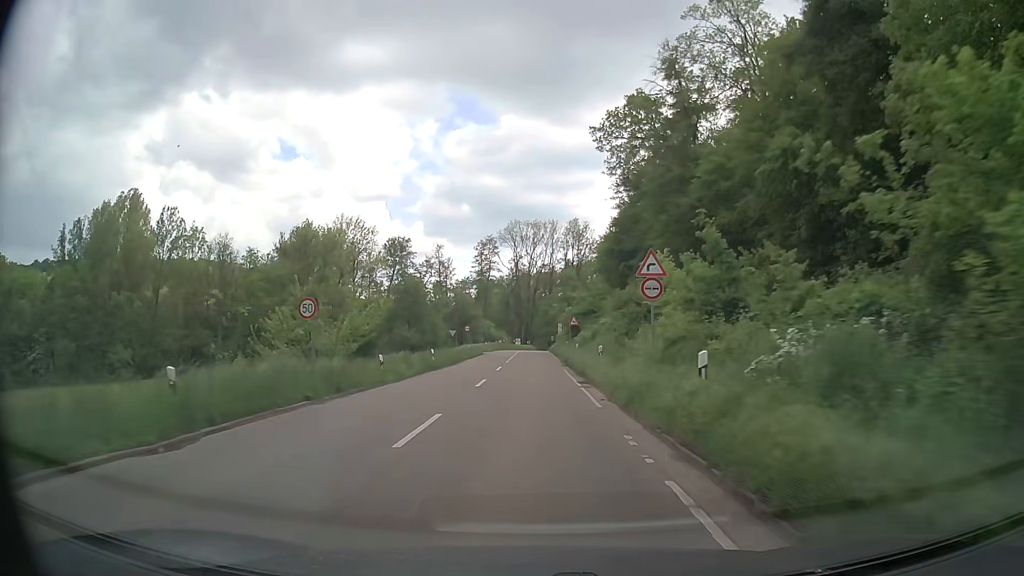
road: secondary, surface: asphalt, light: Day
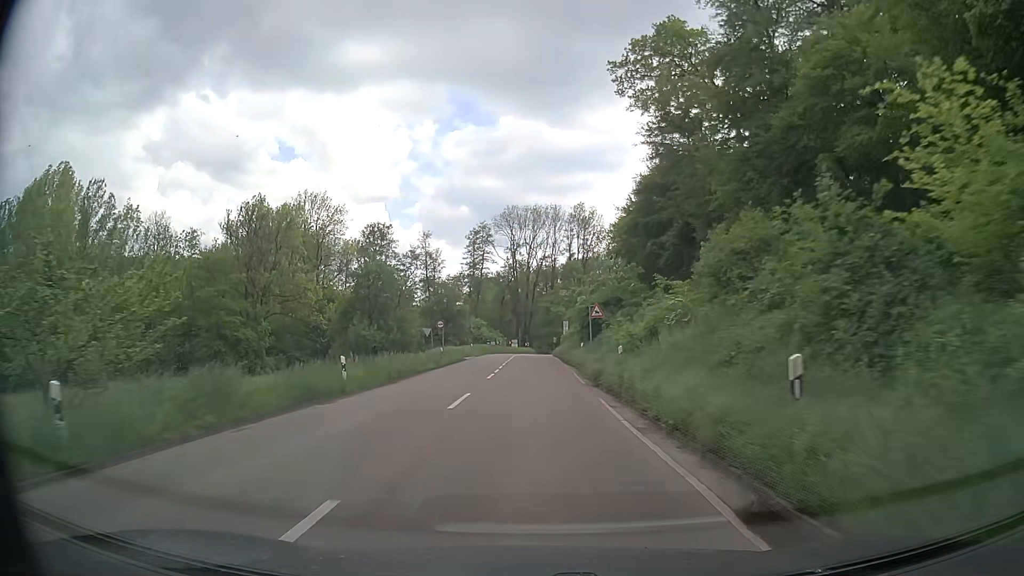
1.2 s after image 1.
(+0.1, +19.0) m; 0°
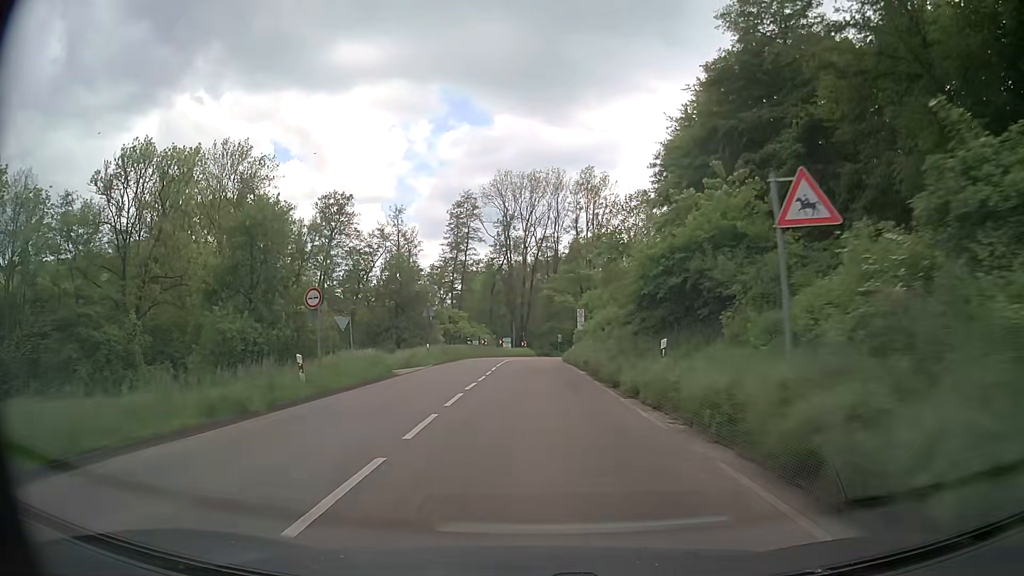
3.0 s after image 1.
(+0.1, +26.8) m; 0°
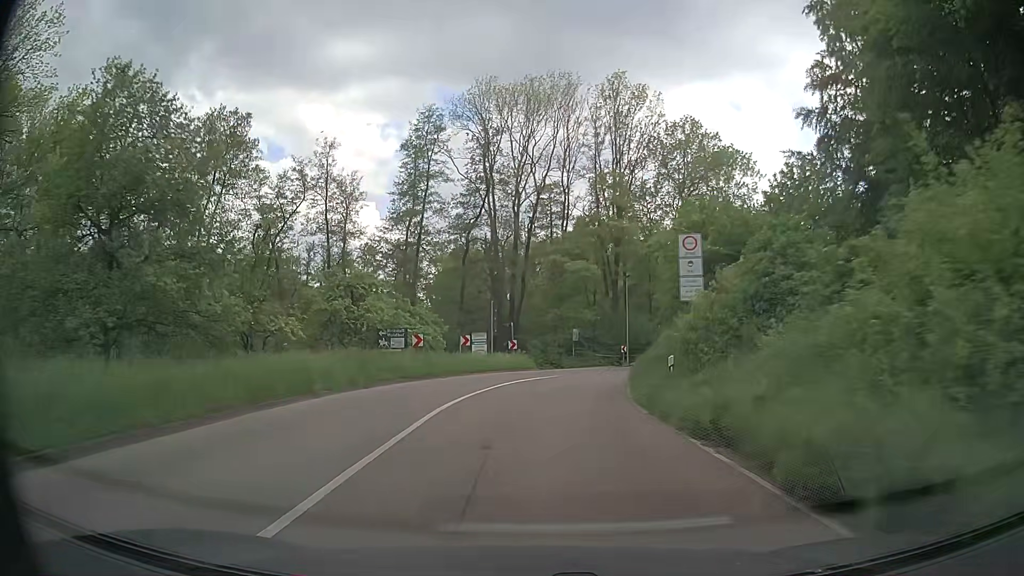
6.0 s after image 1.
(+0.3, +38.2) m; 0°
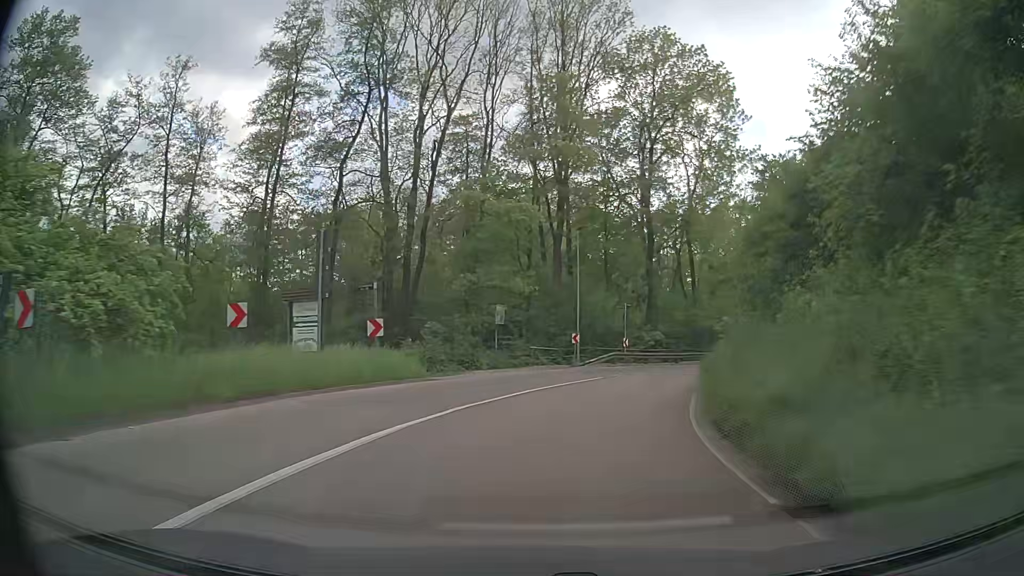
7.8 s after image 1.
(+1.0, +20.9) m; +7°
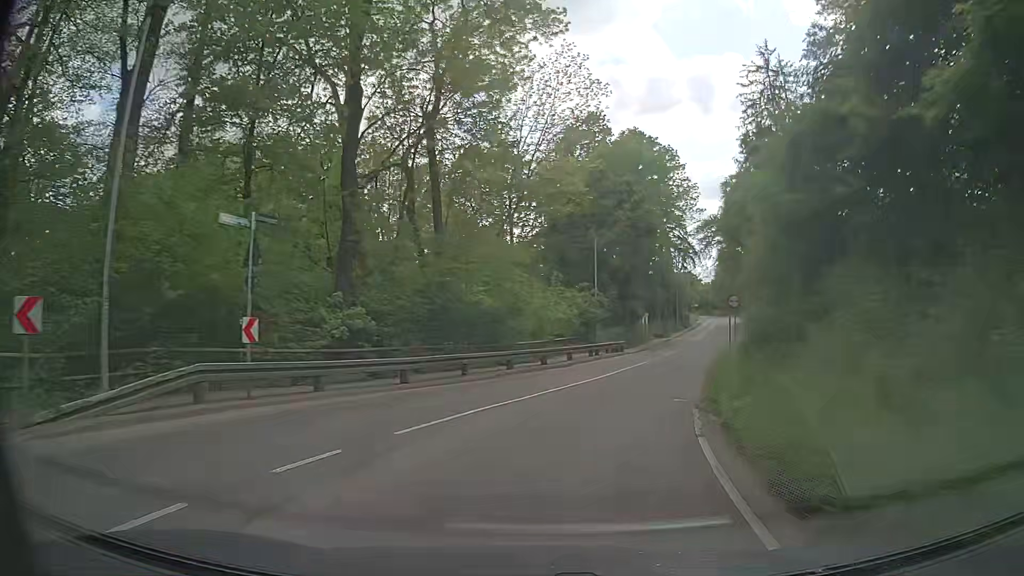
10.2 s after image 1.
(+5.3, +27.4) m; +23°
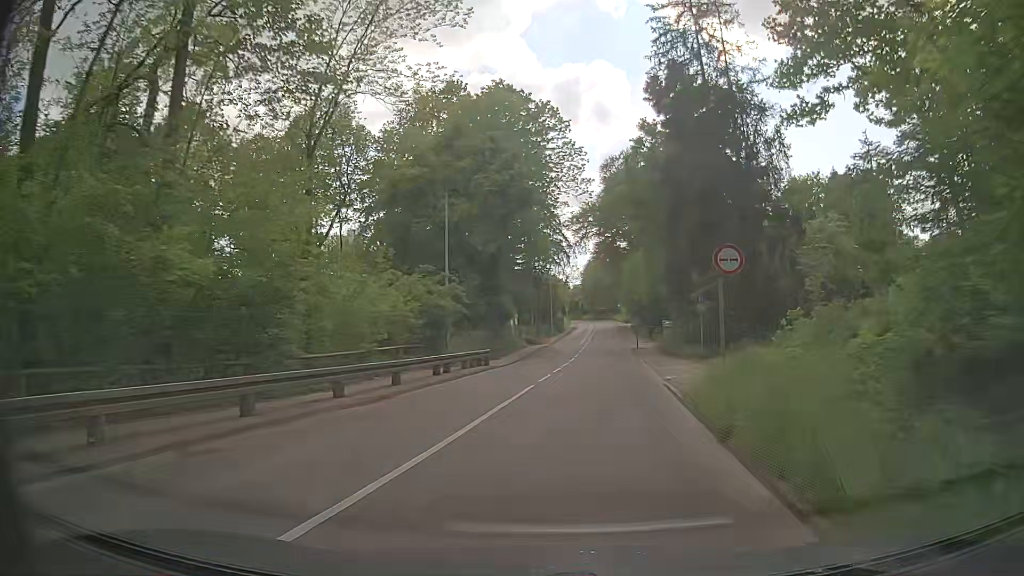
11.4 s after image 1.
(+1.6, +14.3) m; +12°
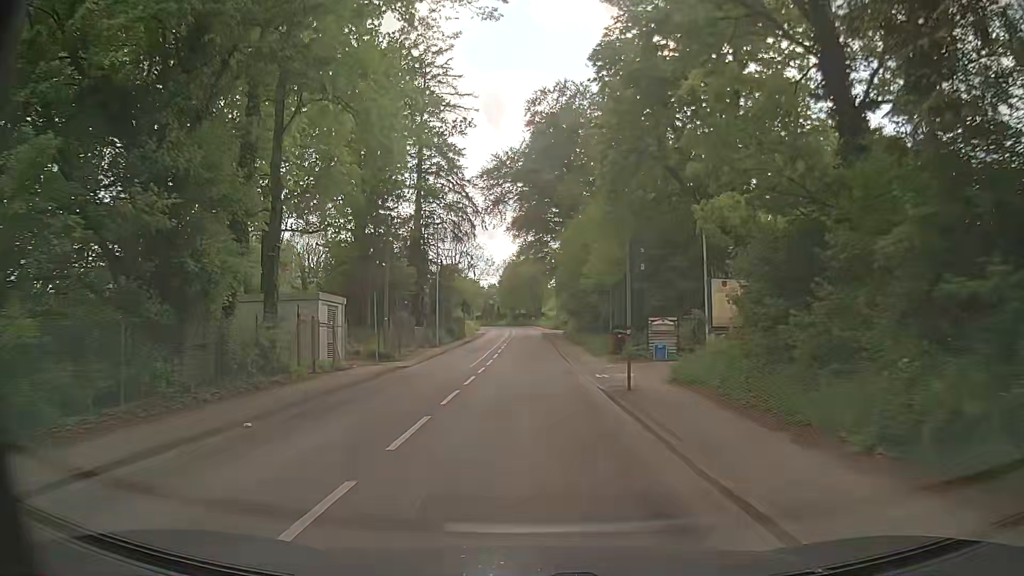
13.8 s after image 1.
(+3.2, +29.3) m; +8°
(0, +10) (0, +20) (0, +30) (0, +40) (-1, +50) (-1, +60) (-1, +70) (-1, +80) (-1, +90) (-2, +100) m
